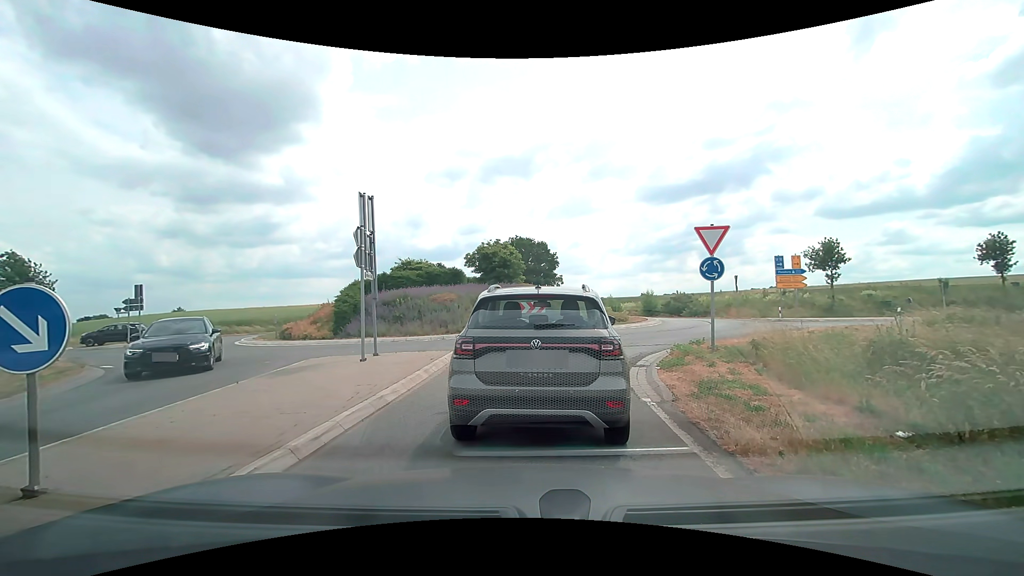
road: secondary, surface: asphalt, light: Day
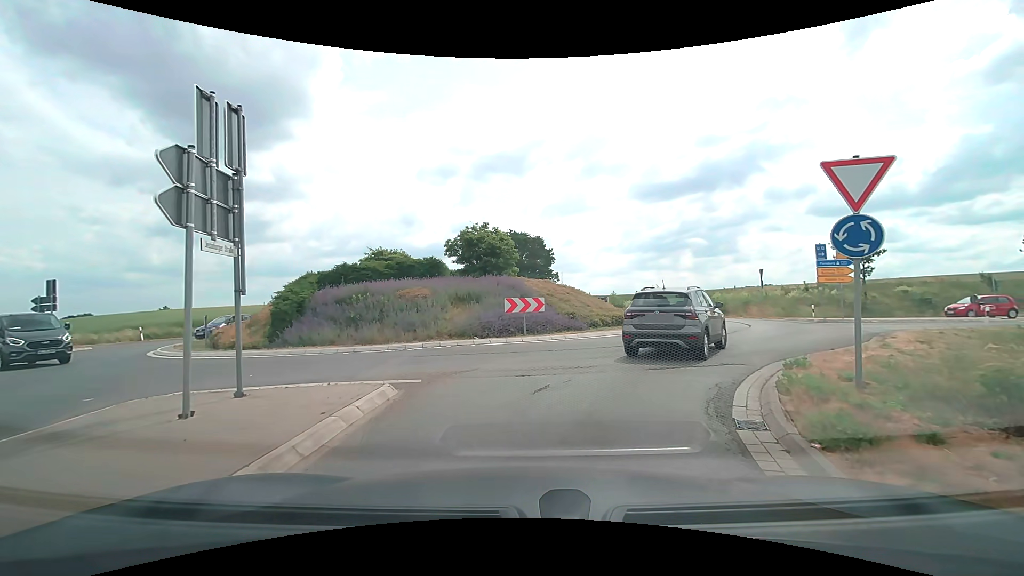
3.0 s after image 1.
(0.0, +5.9) m; 0°
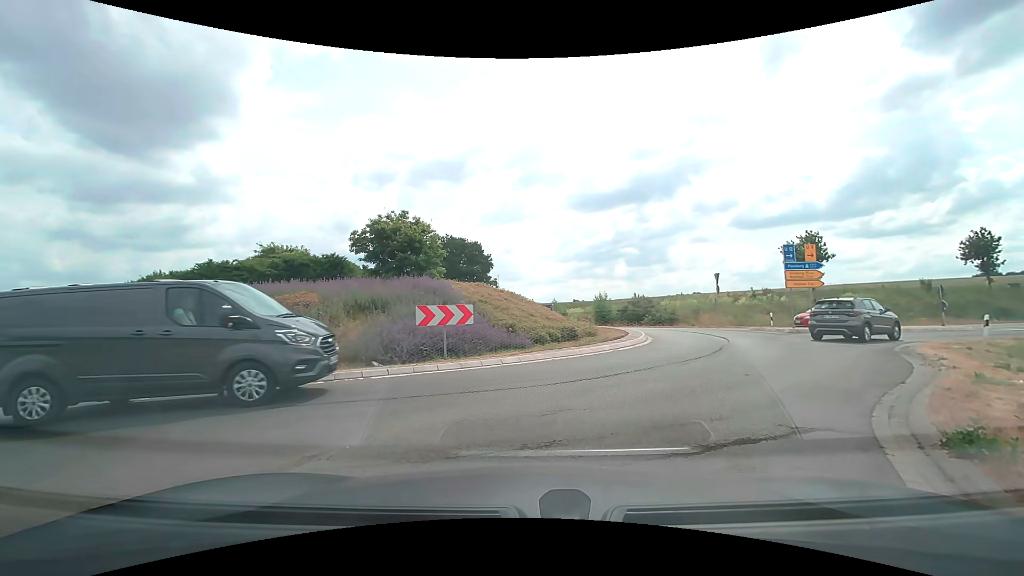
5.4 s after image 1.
(+0.2, +5.0) m; +6°
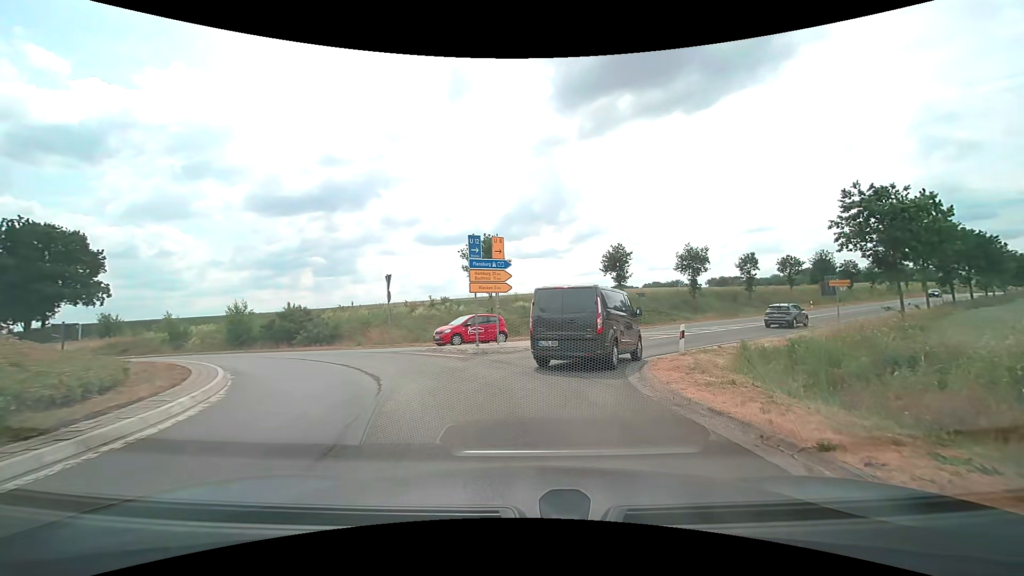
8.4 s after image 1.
(+3.3, +9.8) m; +36°
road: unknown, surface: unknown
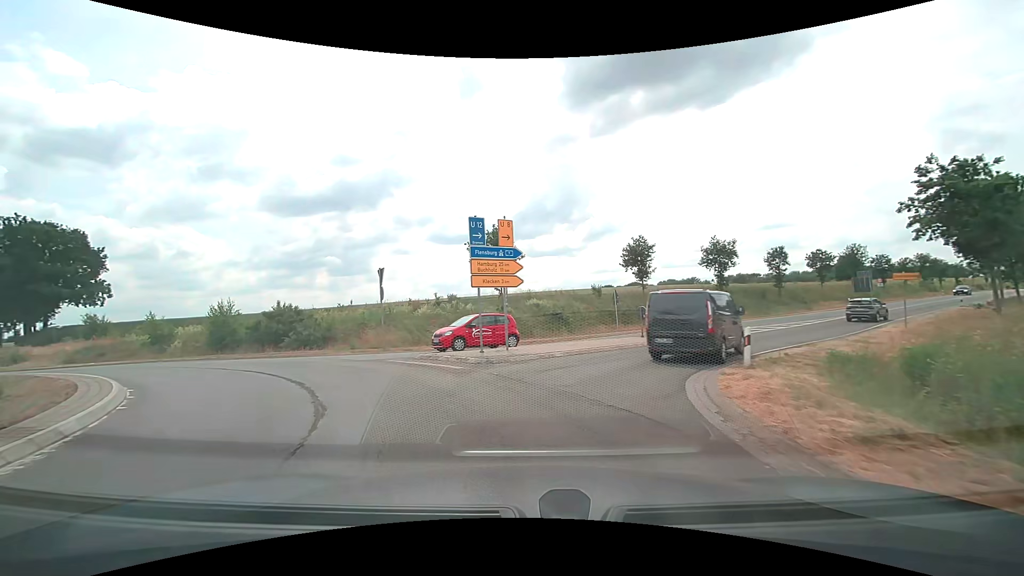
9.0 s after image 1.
(0.0, +3.6) m; -1°
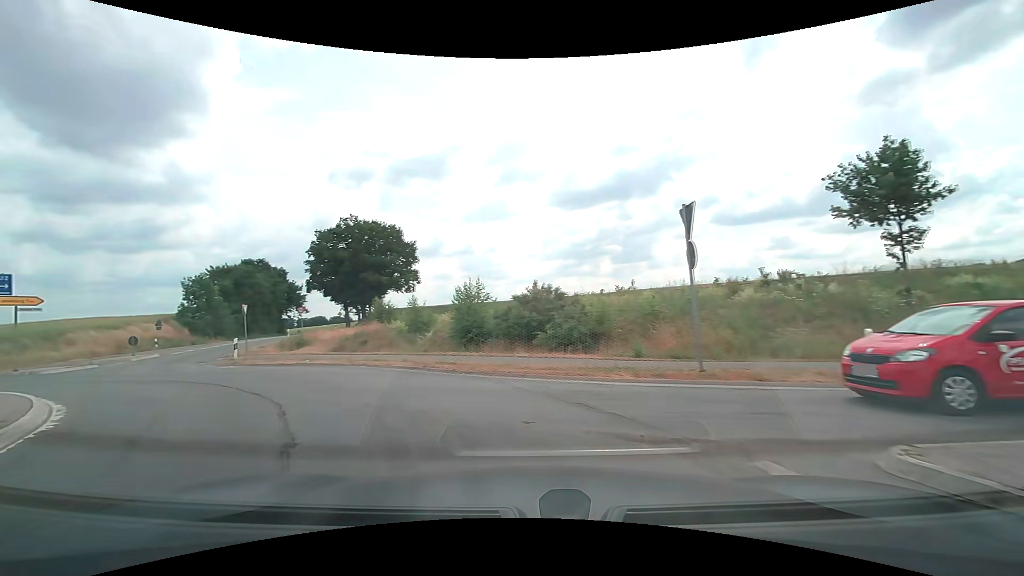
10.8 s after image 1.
(-2.8, +11.2) m; -31°
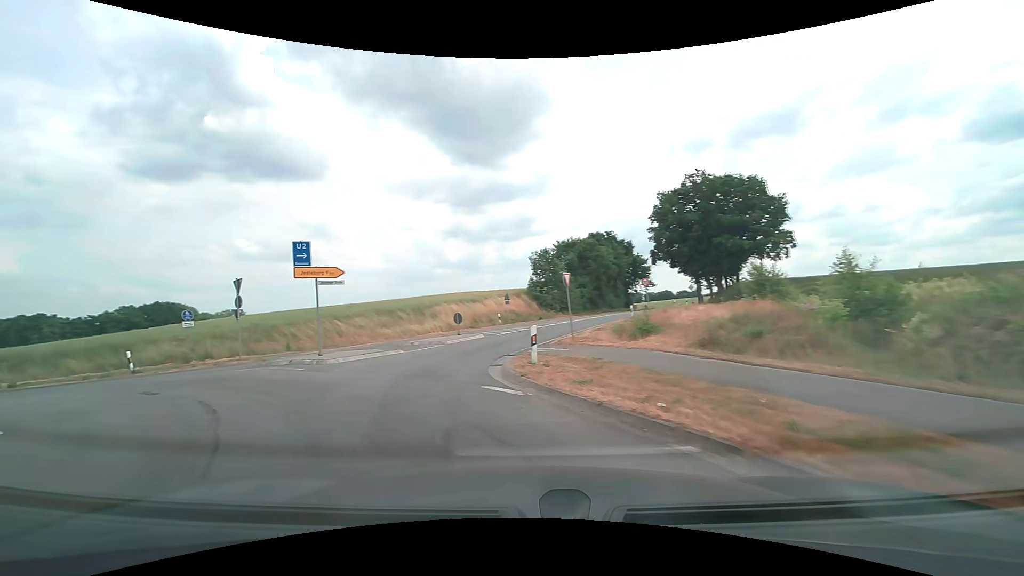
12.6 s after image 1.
(-3.8, +11.4) m; -38°
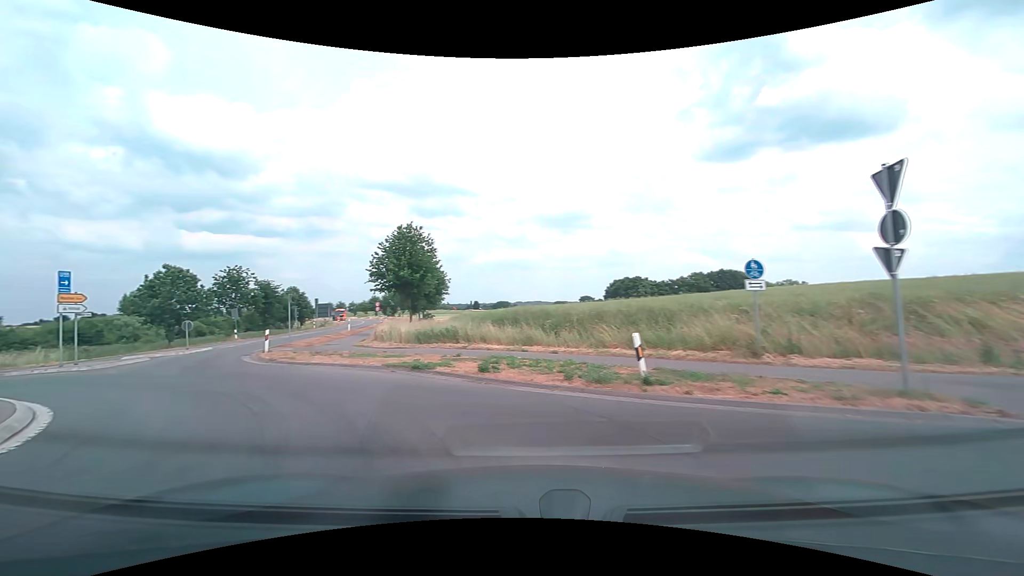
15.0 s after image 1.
(-7.7, +14.2) m; -58°
(-3, +9) (-10, +17) (-15, +25) (-18, +35) (-20, +44) (-21, +54) (-23, +64) (-25, +74) (-28, +84) (-30, +93) m
